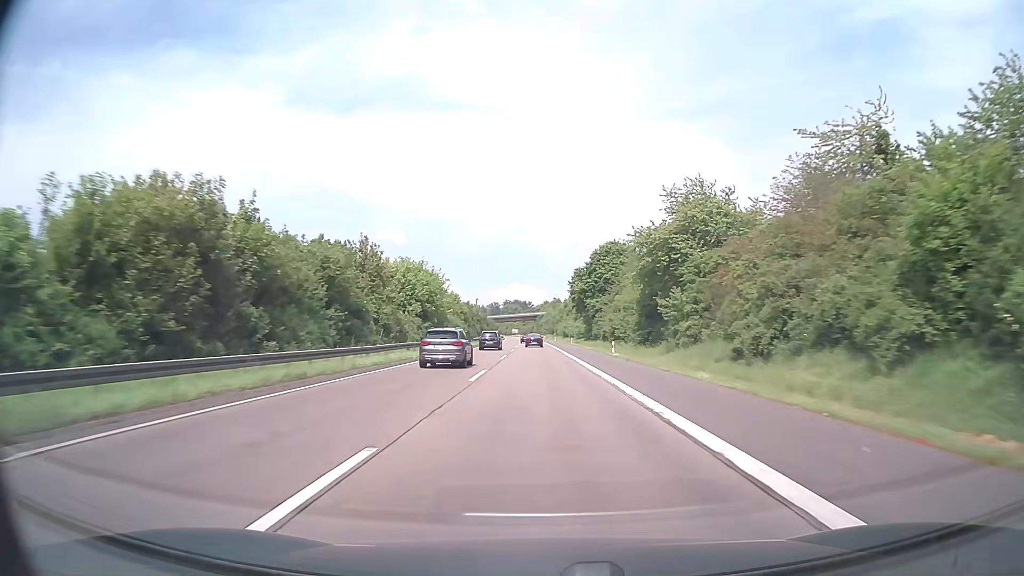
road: motorway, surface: asphalt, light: Day
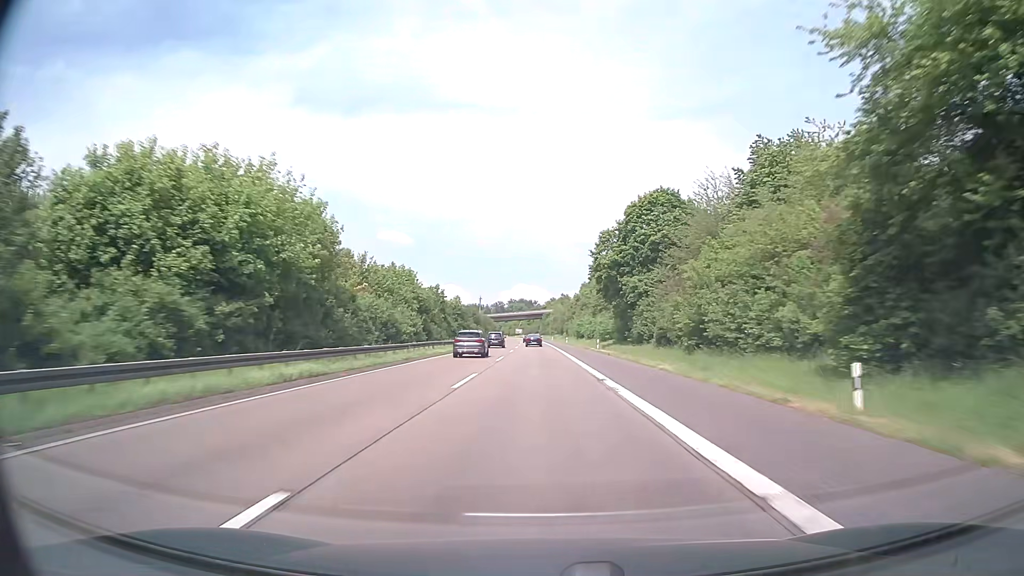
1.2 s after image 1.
(-0.1, +38.0) m; 0°
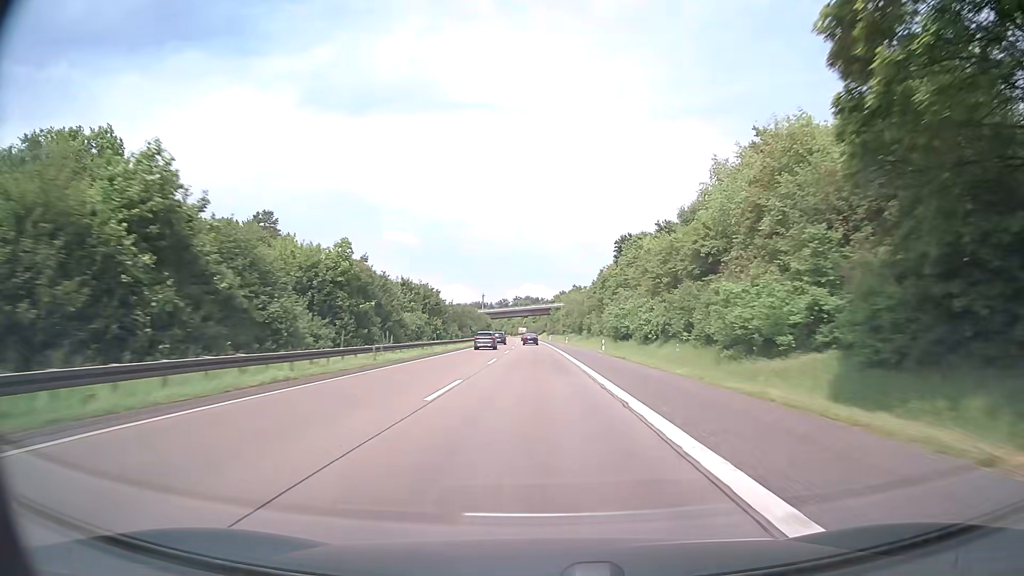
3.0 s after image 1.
(-0.4, +57.1) m; -1°
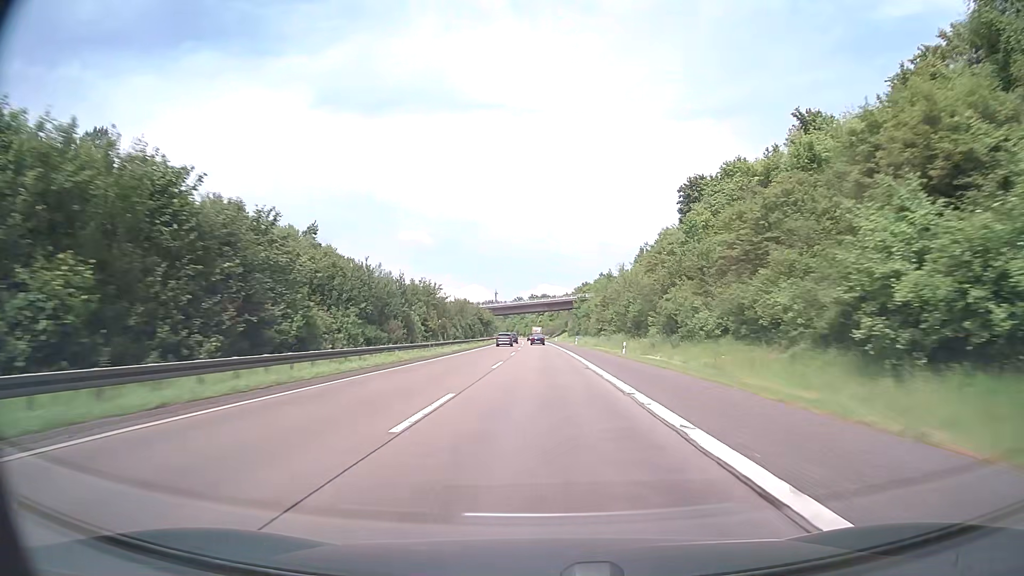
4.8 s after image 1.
(-0.7, +57.1) m; -1°
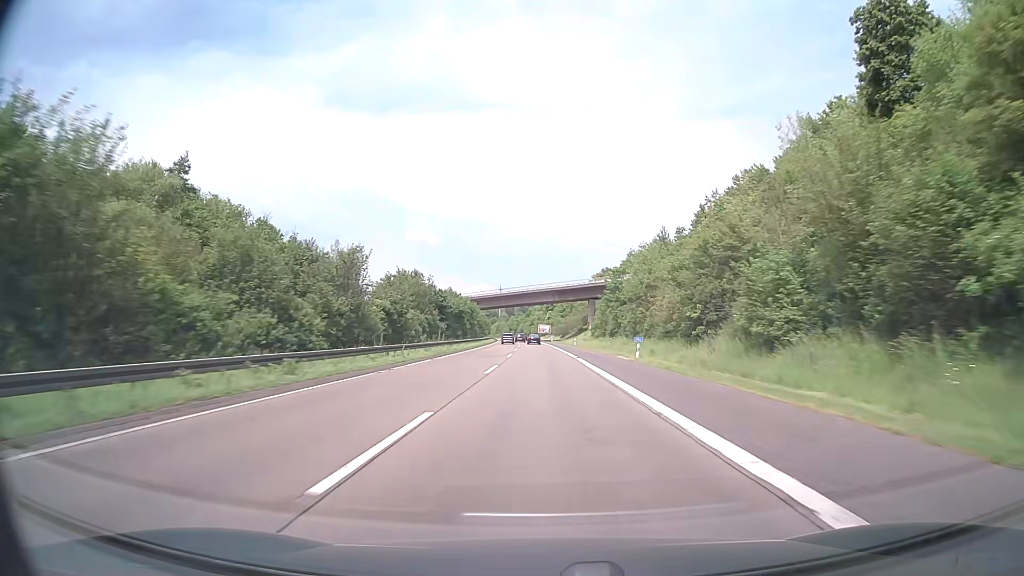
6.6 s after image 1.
(-0.4, +57.1) m; -1°
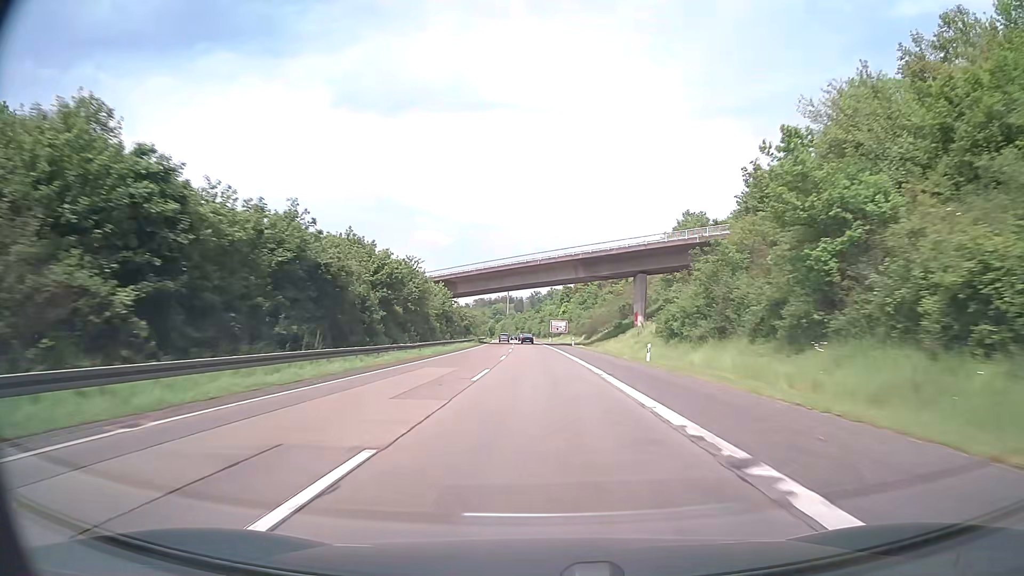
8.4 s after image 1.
(-0.5, +57.1) m; -1°
